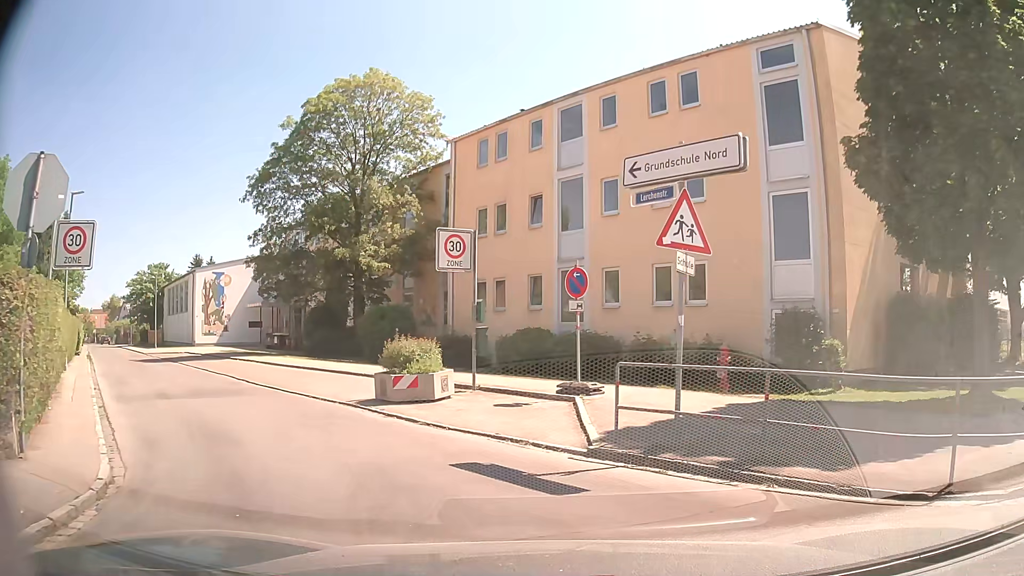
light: Day
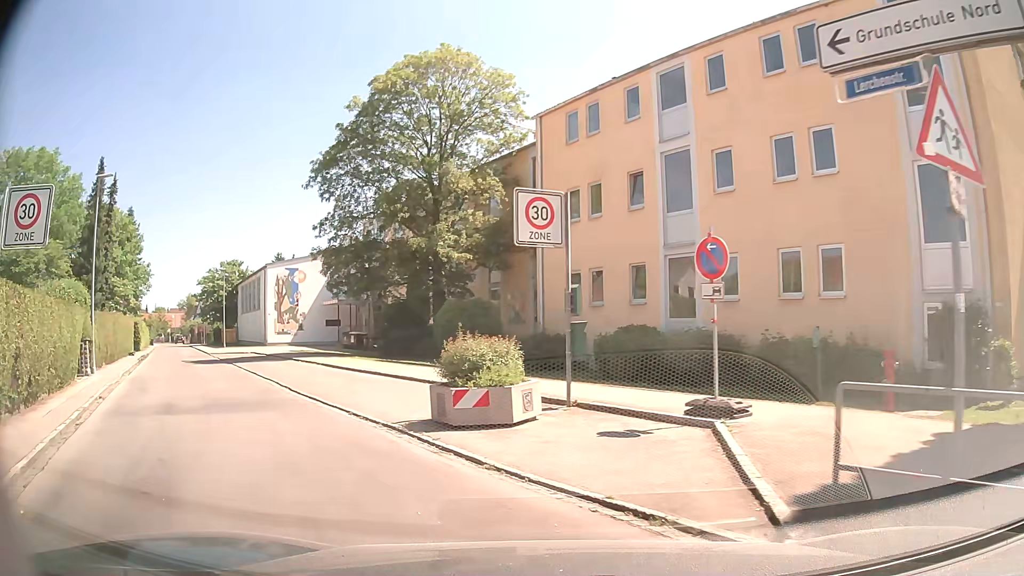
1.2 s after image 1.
(-0.2, +3.9) m; -7°
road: residential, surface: asphalt
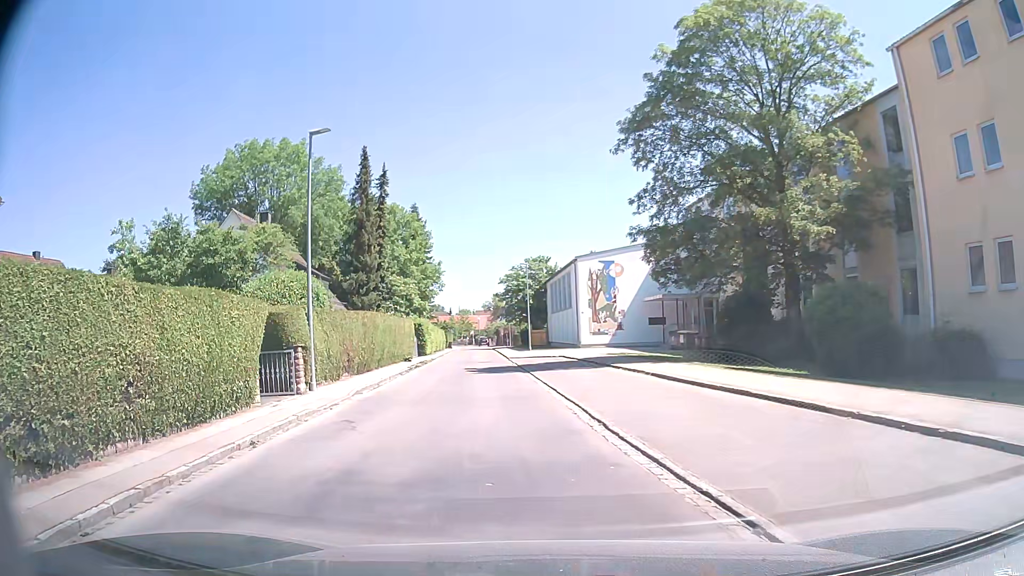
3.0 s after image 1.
(-1.9, +7.2) m; -28°
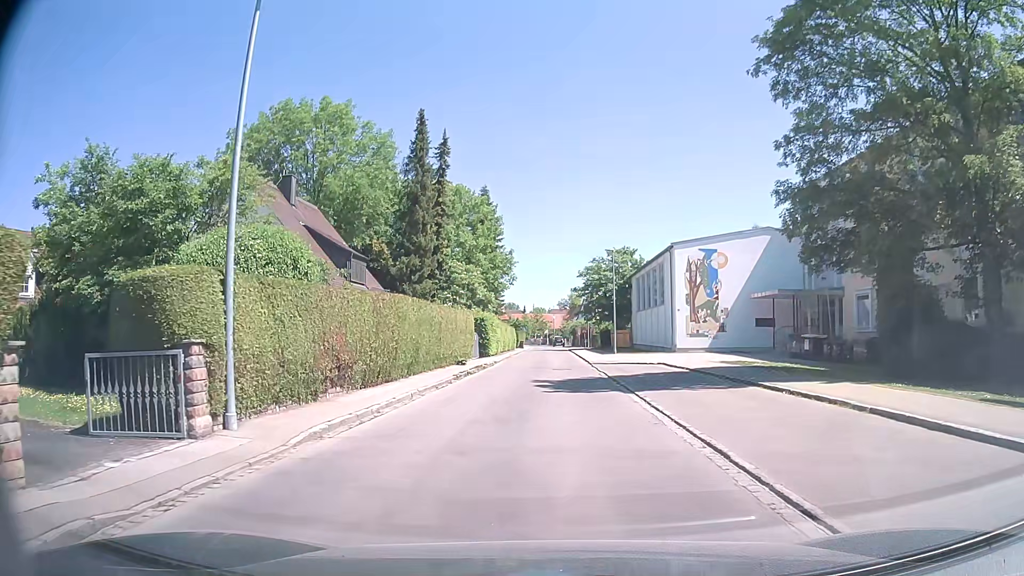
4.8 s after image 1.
(-0.7, +9.5) m; -5°
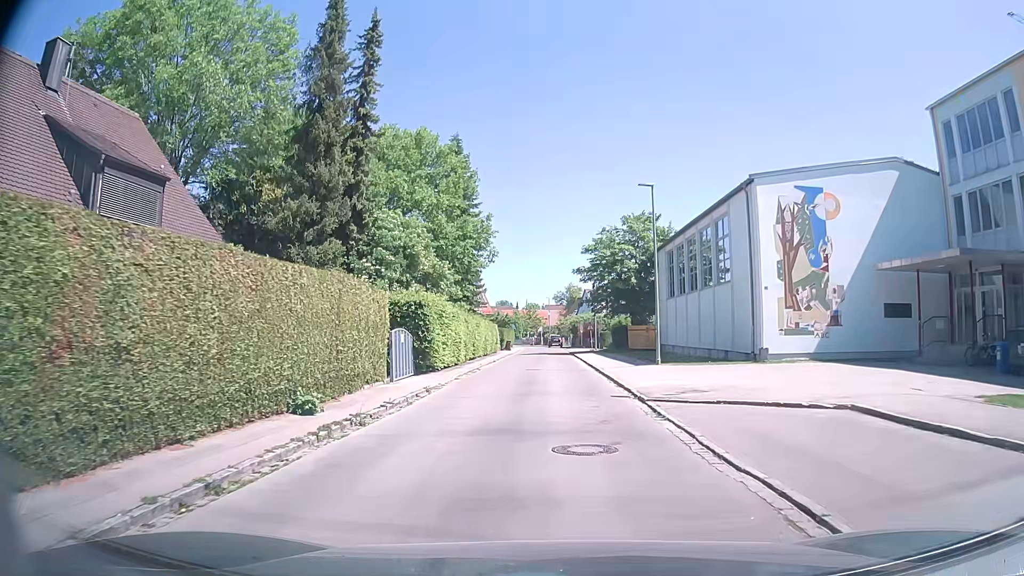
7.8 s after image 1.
(-0.3, +20.4) m; -1°
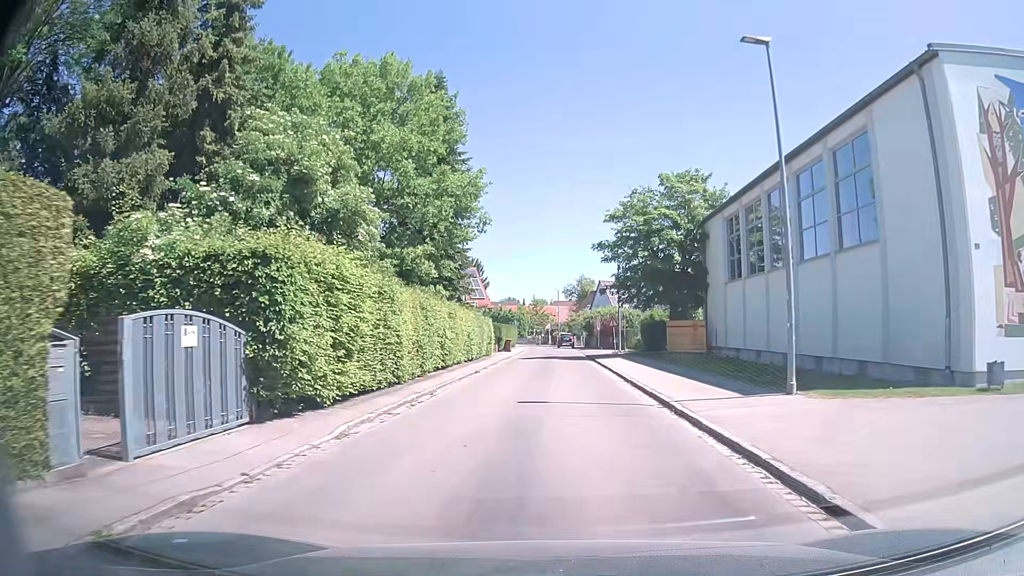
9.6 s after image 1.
(-0.1, +14.2) m; 0°
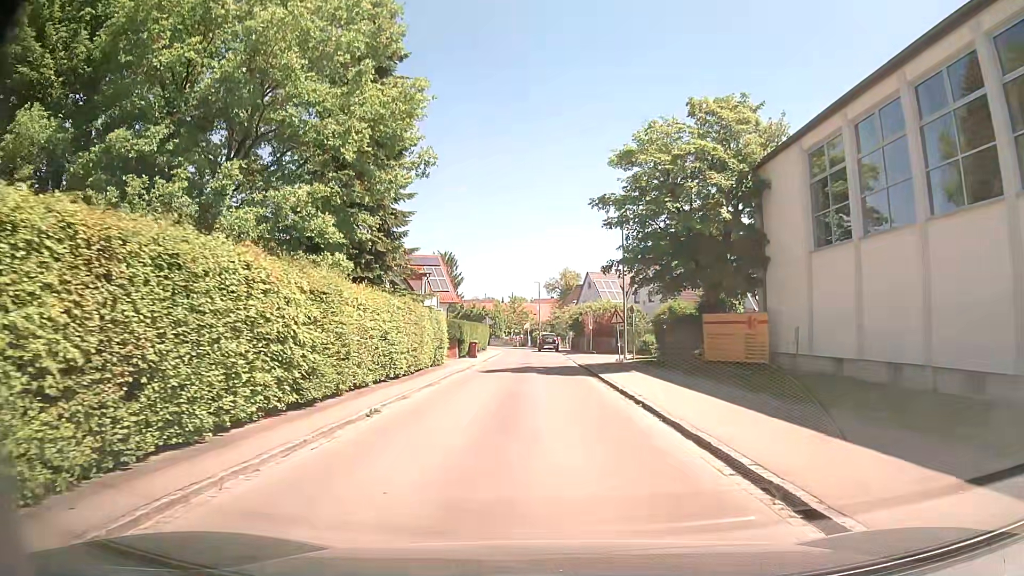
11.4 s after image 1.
(0.0, +13.6) m; +1°
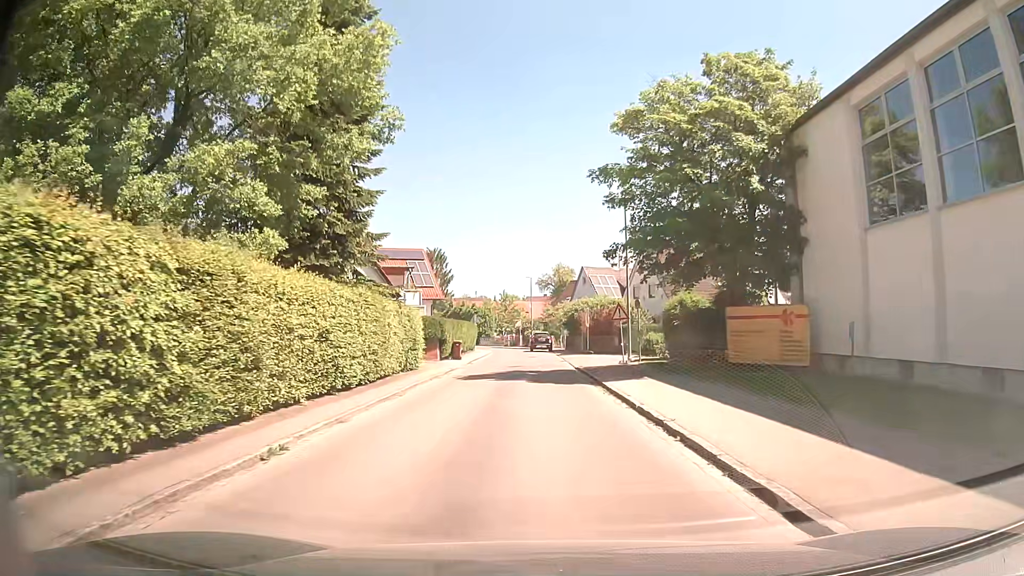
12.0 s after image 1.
(0.0, +4.6) m; +1°
(0, +10) (0, +20) (-1, +30) (-2, +40) (-3, +50) (-3, +60) (-5, +70) (-8, +79) (-12, +88) (-16, +98) m
